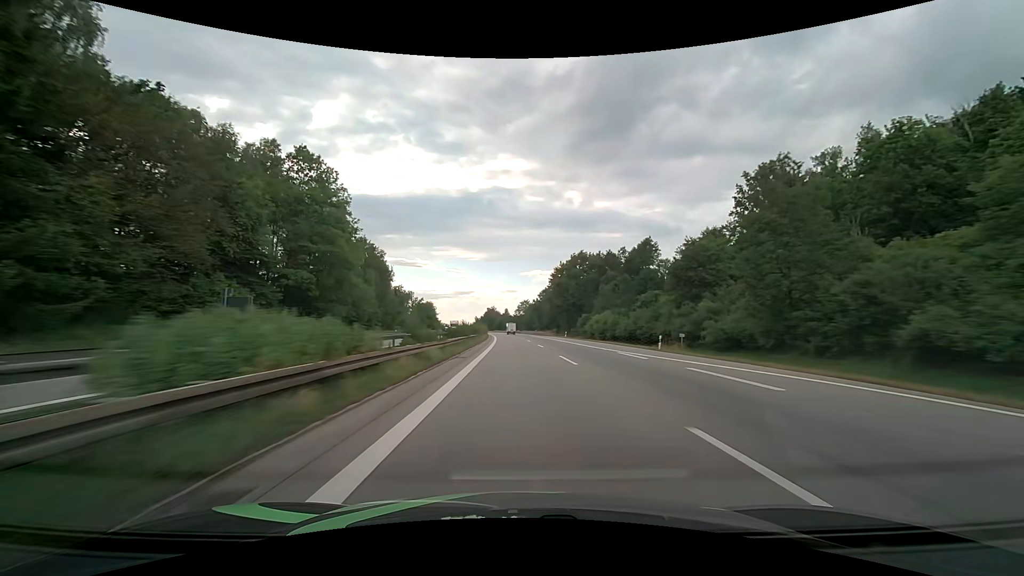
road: motorway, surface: asphalt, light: Day
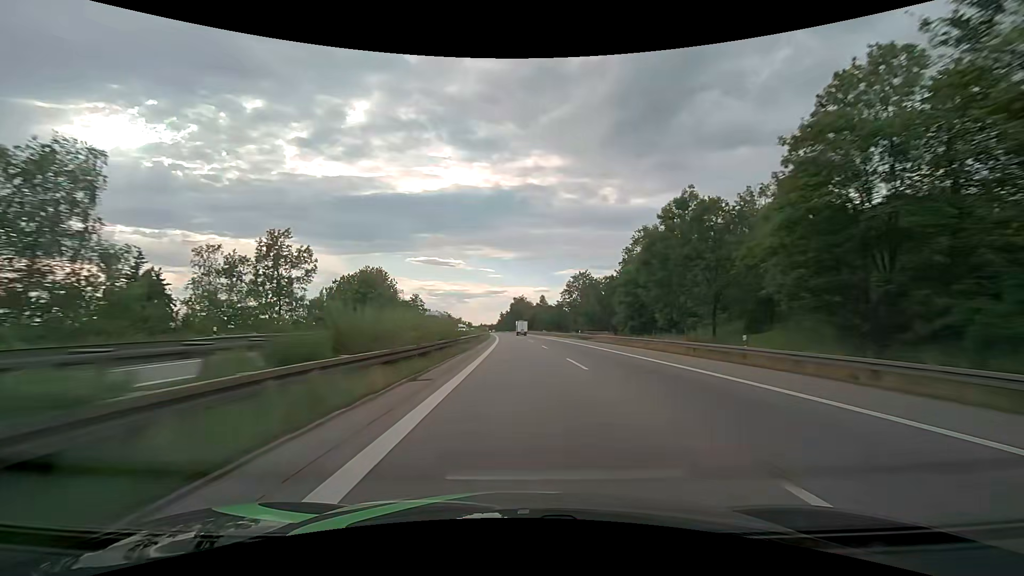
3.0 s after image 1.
(-3.8, +111.3) m; -4°
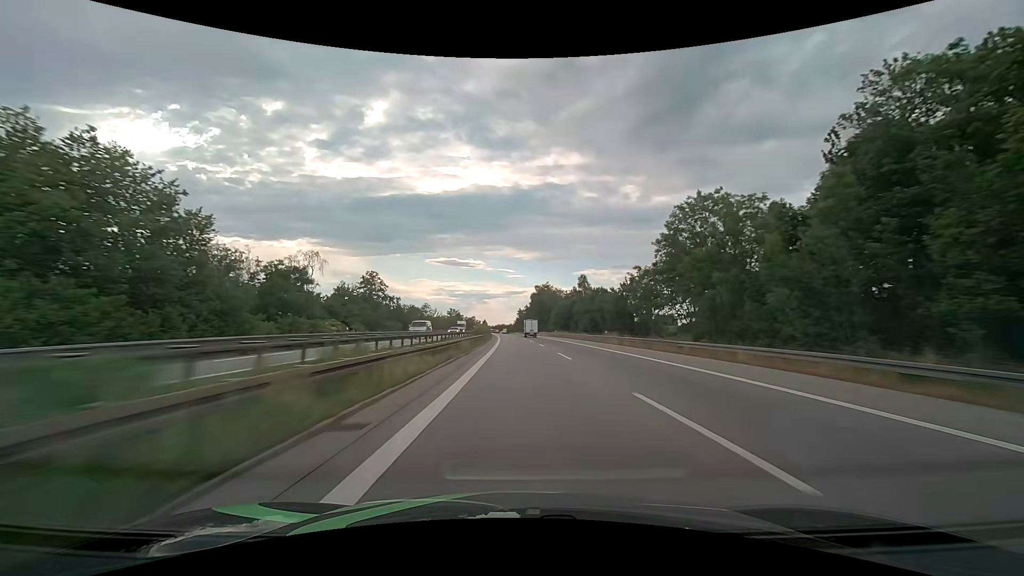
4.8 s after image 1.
(-1.2, +66.9) m; -2°
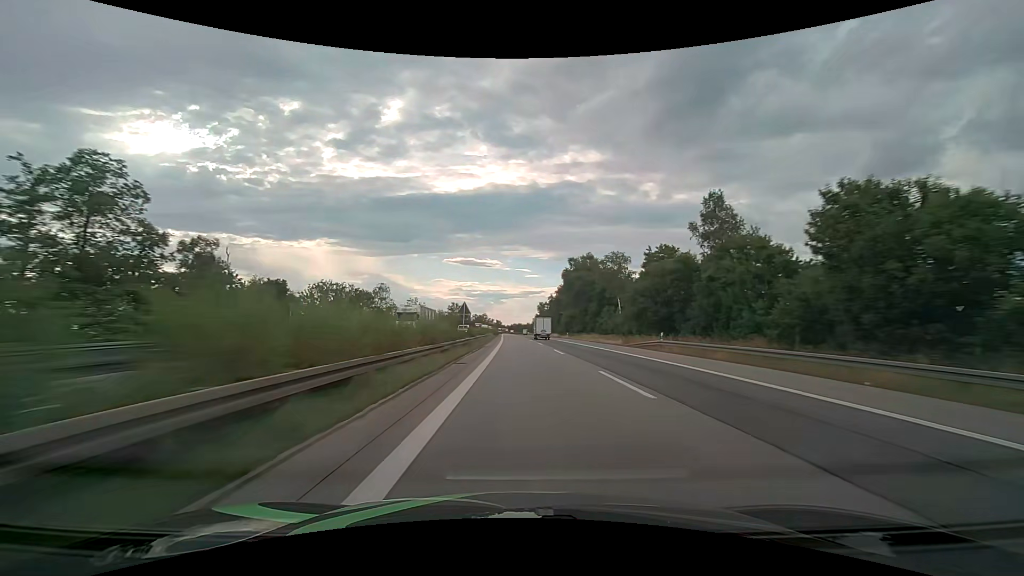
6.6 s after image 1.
(-1.5, +67.3) m; -2°
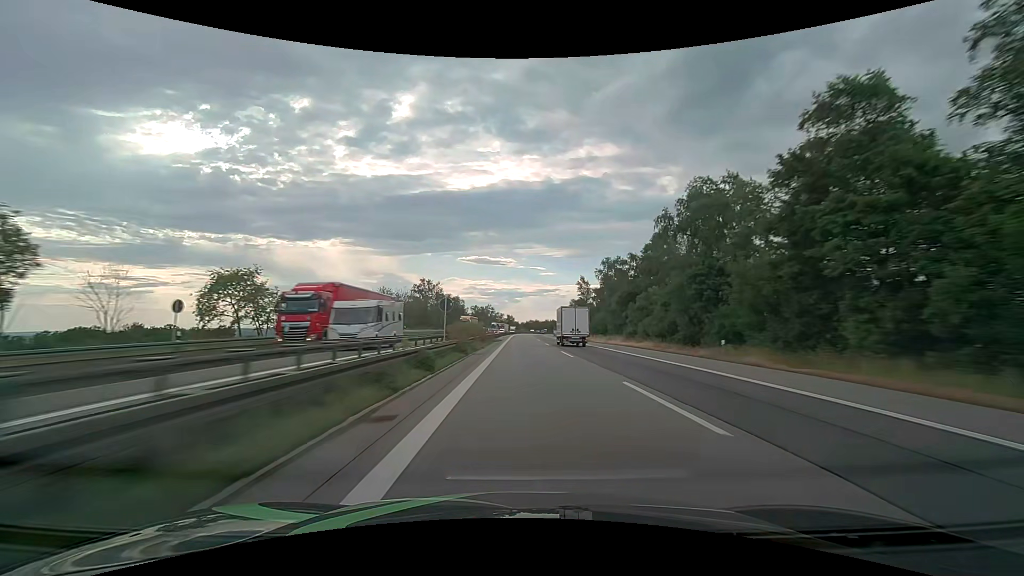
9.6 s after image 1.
(-2.0, +112.8) m; -2°
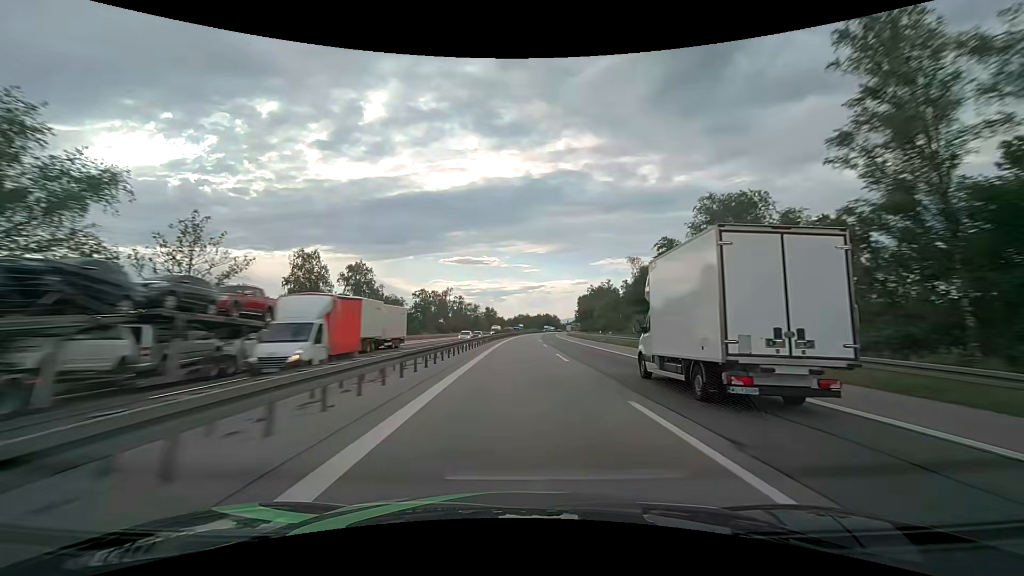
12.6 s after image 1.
(+1.1, +112.6) m; +2°
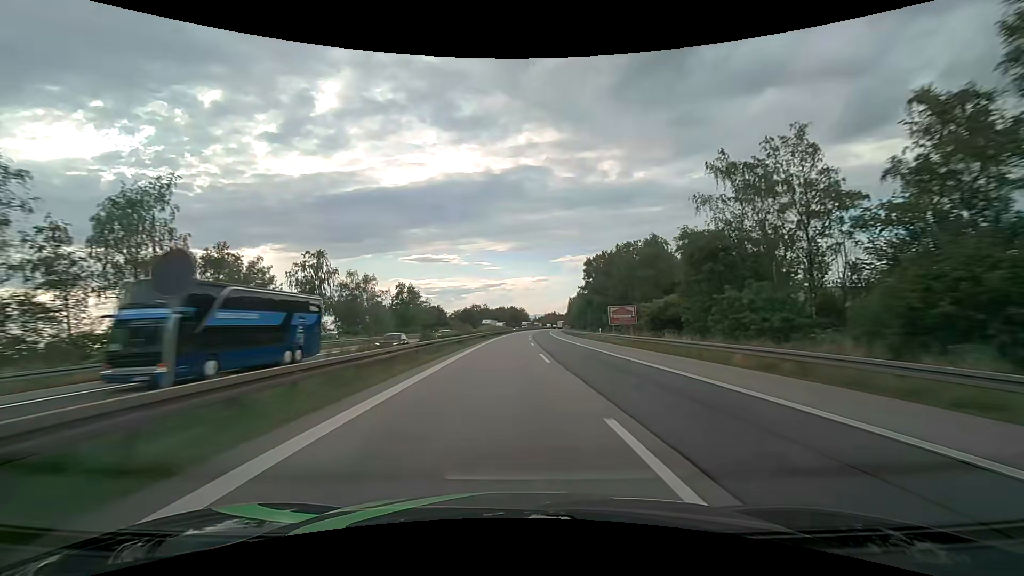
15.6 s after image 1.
(+3.1, +110.5) m; +4°
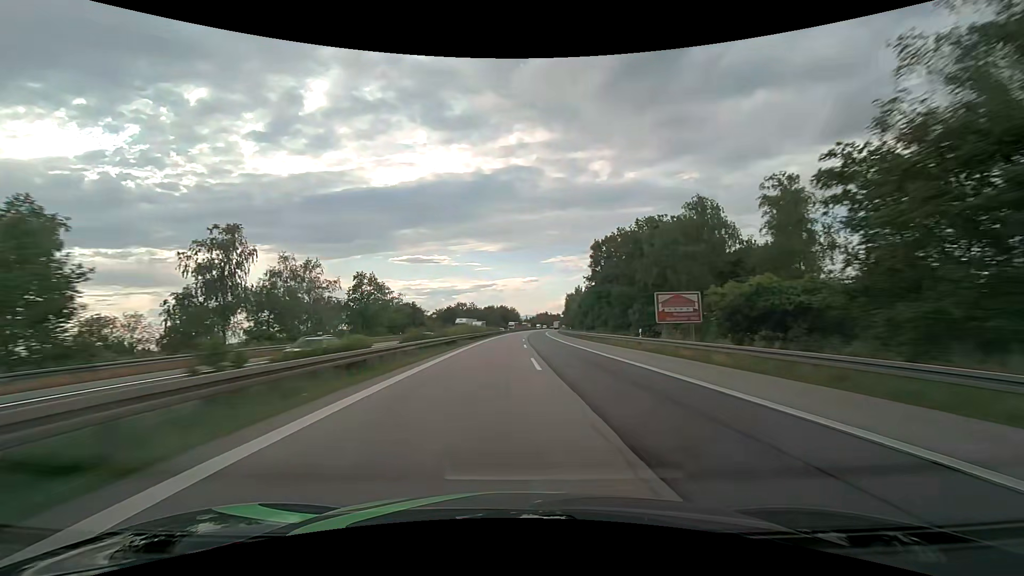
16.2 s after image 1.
(+0.2, +21.7) m; +1°
(0, +10) (0, +20) (0, +30) (+1, +40) (+1, +50) (+1, +60) (+2, +70) (+2, +80) (+3, +90) (+3, +100) m
